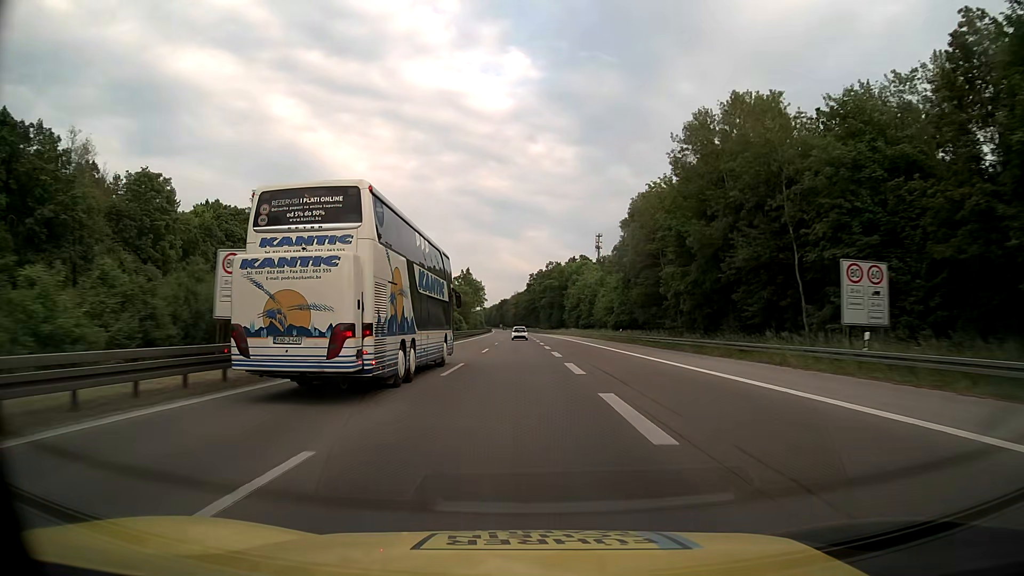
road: motorway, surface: asphalt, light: Day
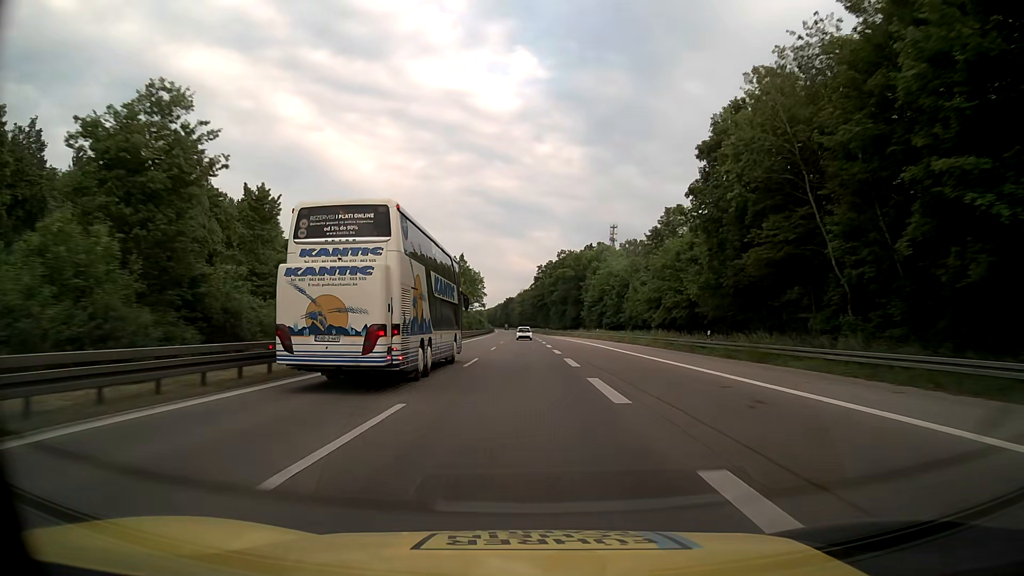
(-0.1, +31.6) m; 0°
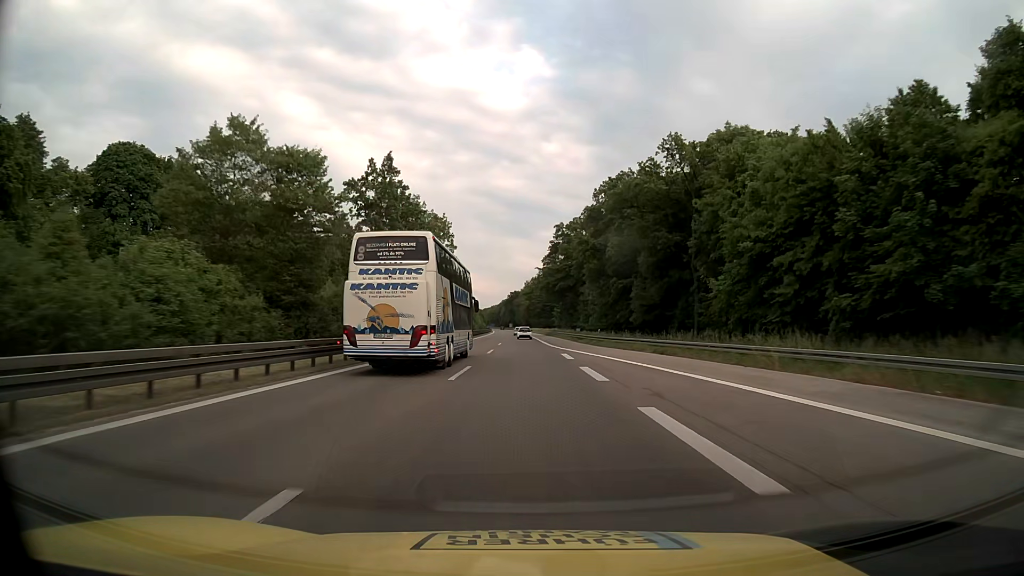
(-0.5, +79.0) m; -1°
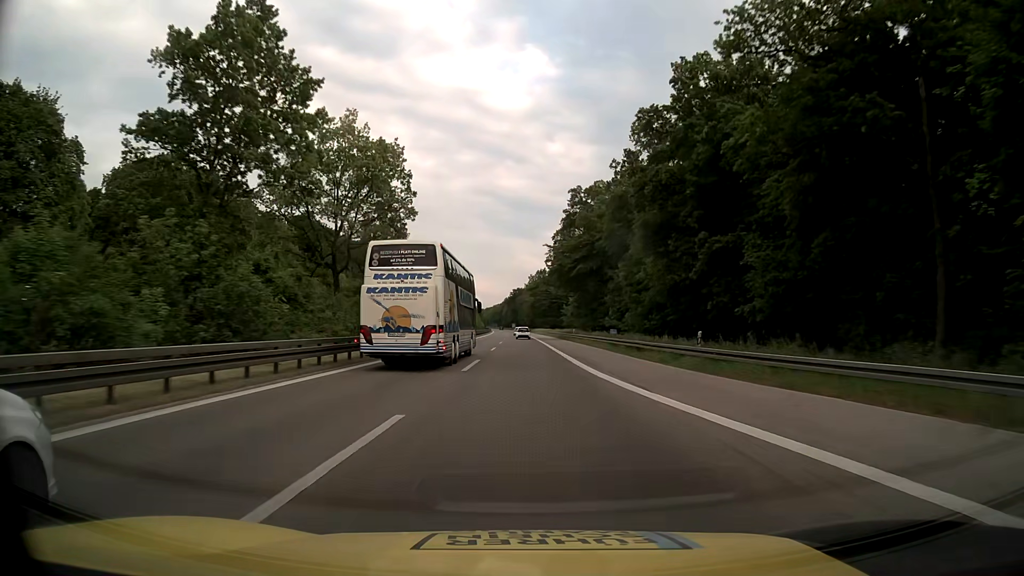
(-0.1, +31.6) m; 0°
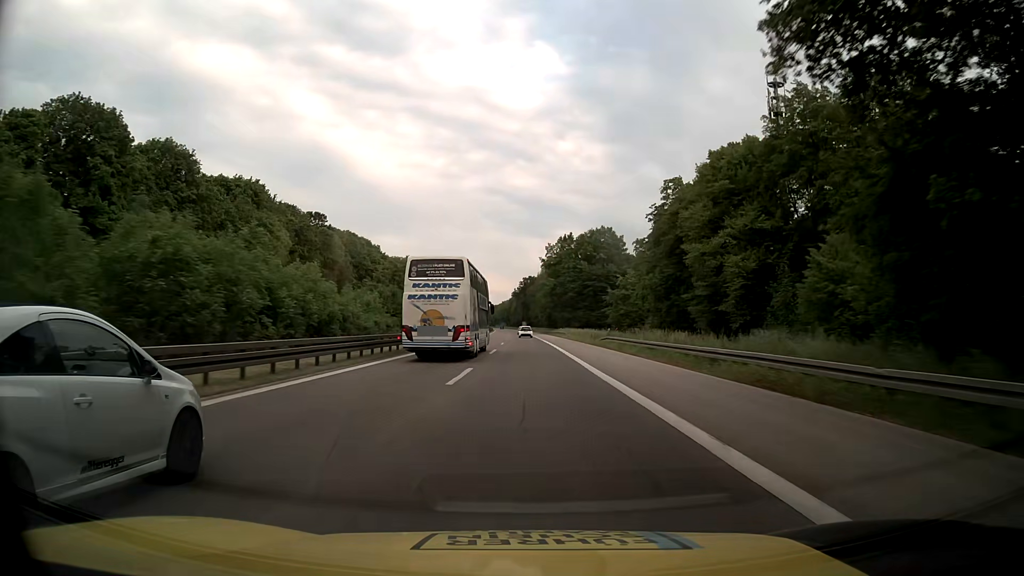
(-0.8, +79.0) m; -1°
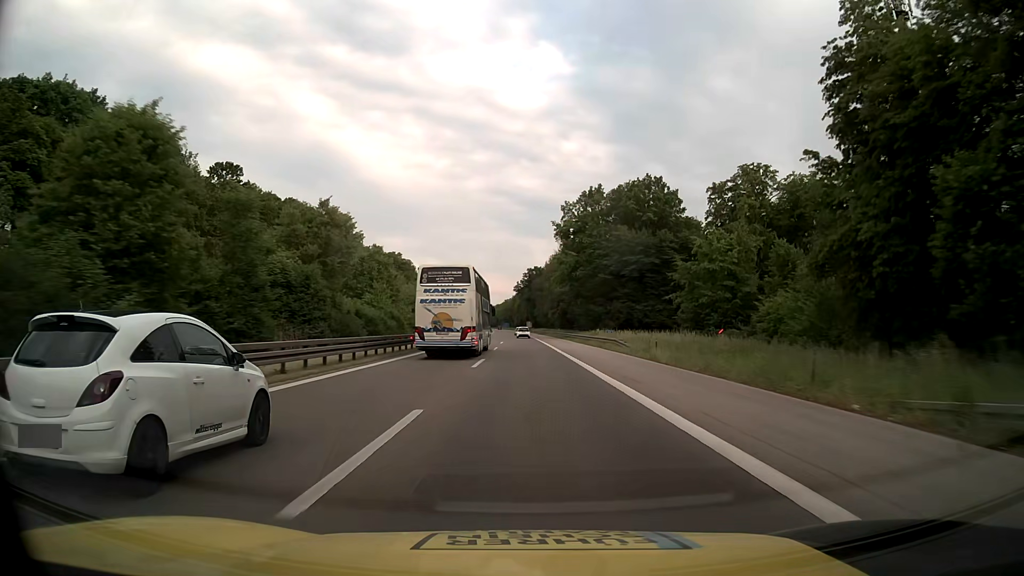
(-0.3, +47.4) m; -1°
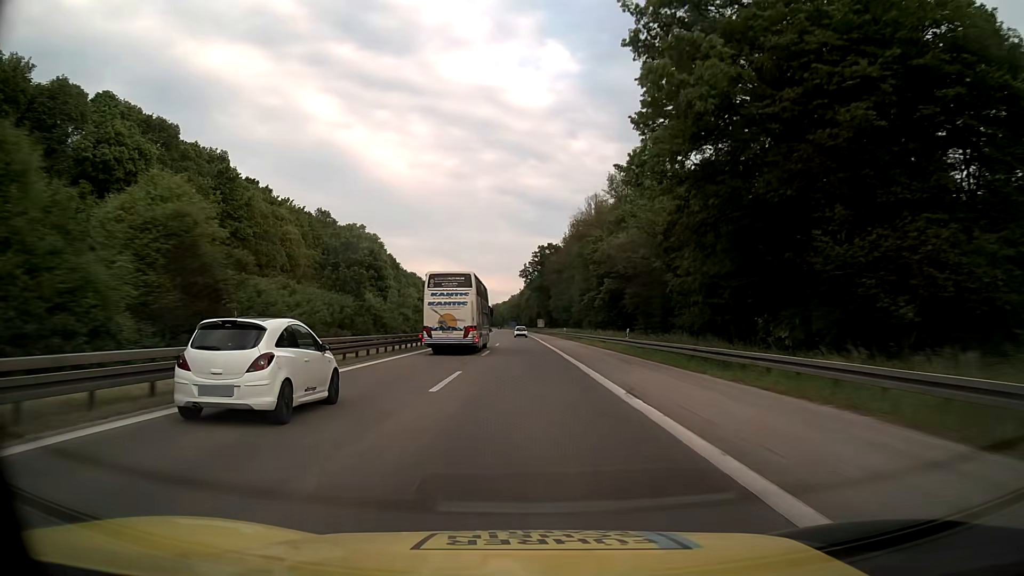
(-0.4, +63.2) m; -1°
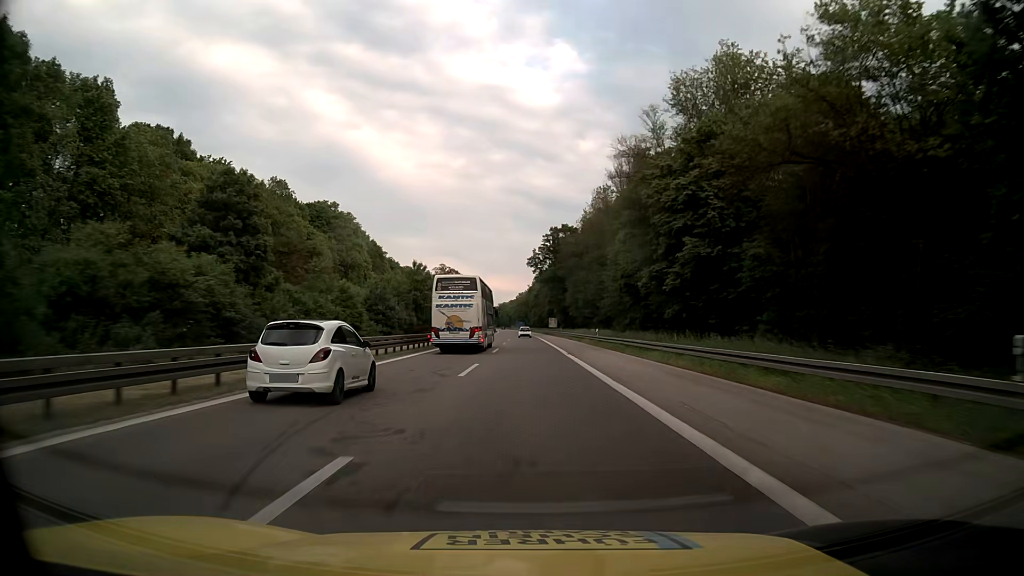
(-0.2, +31.6) m; -1°
(0, +10) (0, +20) (0, +30) (0, +40) (0, +50) (0, +60) (0, +70) (-1, +80) (-1, +90) (-1, +100) m
